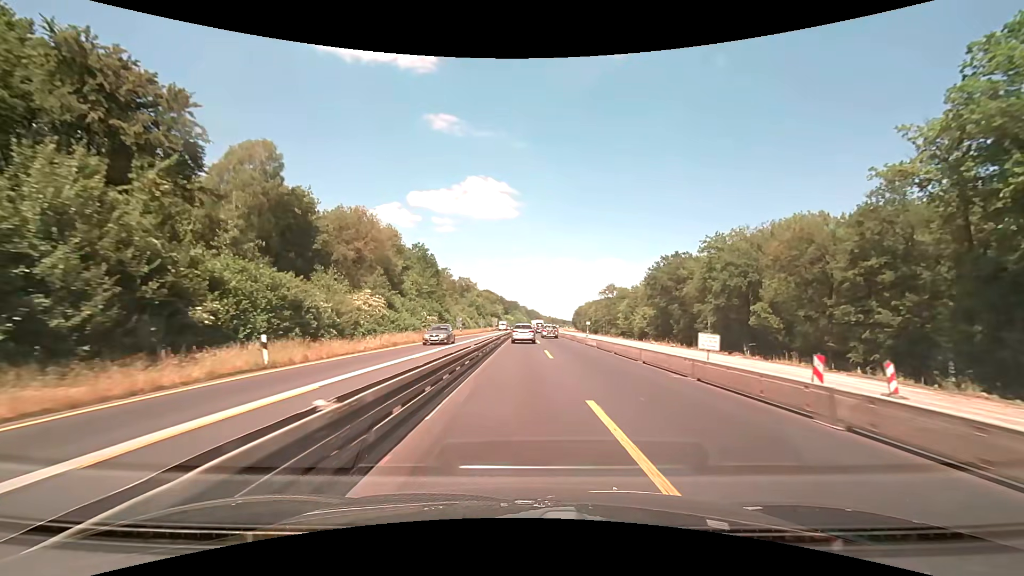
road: motorway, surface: concrete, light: Day
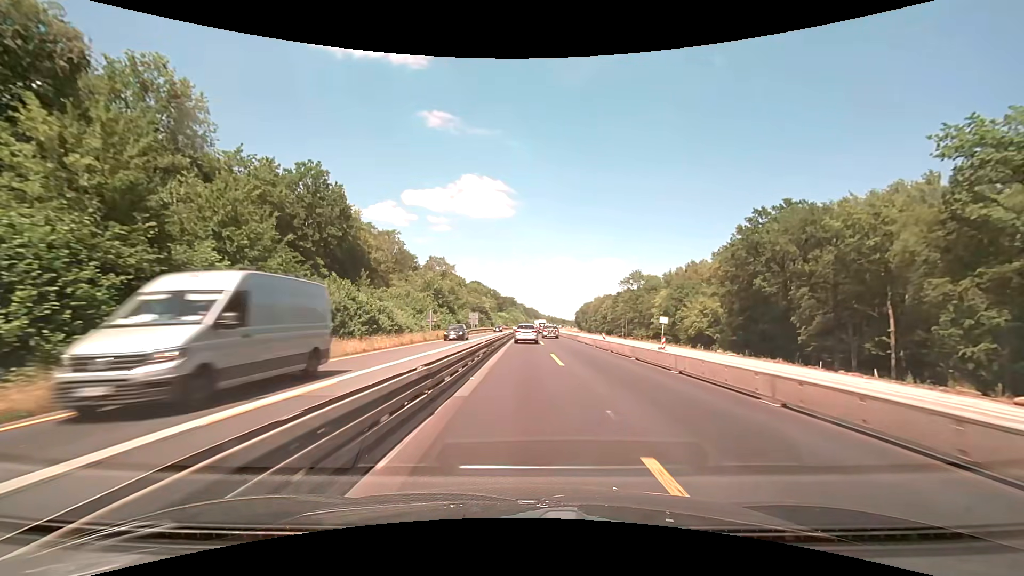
(+0.1, +58.4) m; 0°
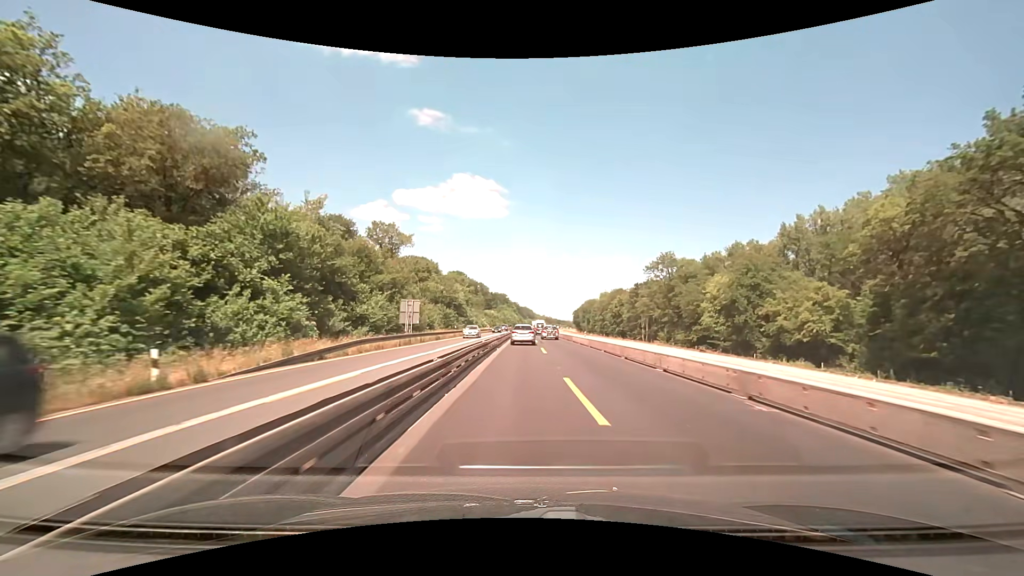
(+0.4, +47.4) m; +1°
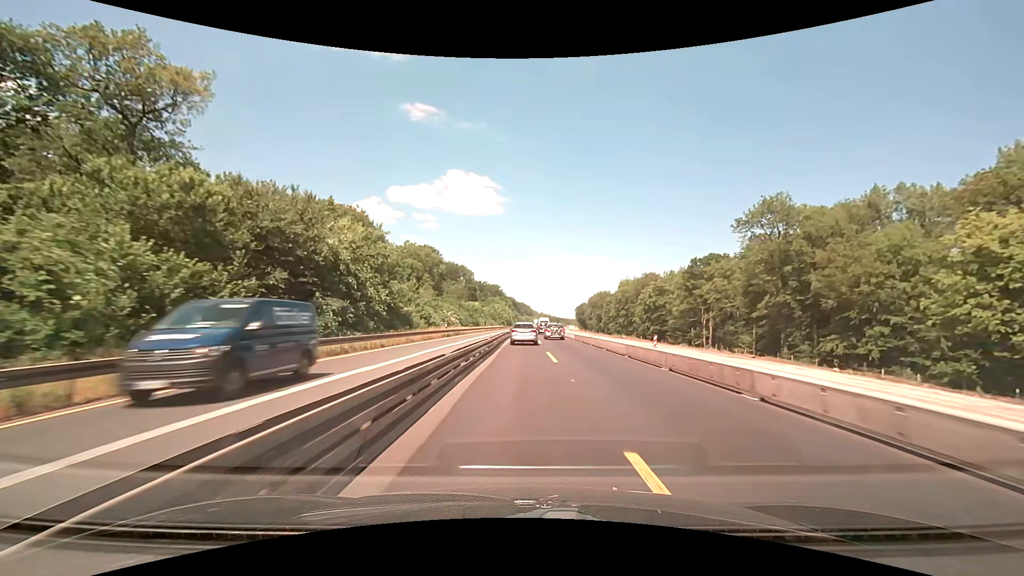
(+0.4, +60.7) m; 0°
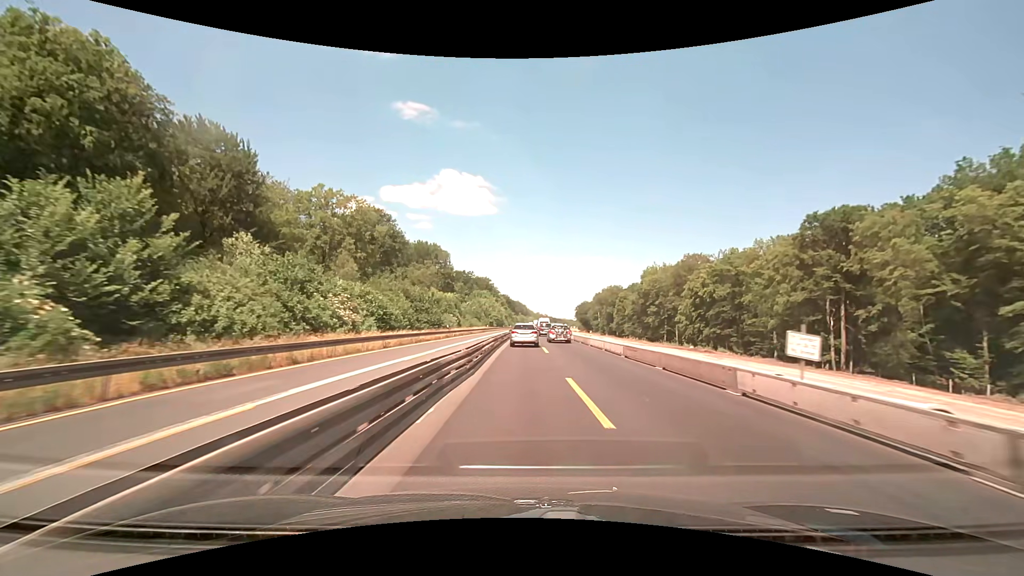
(+0.3, +47.4) m; +1°
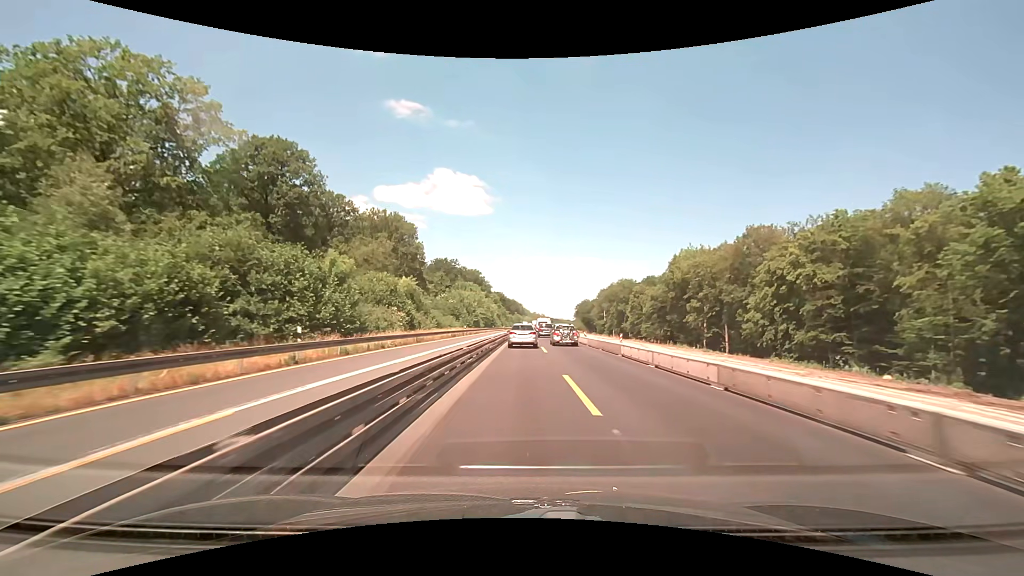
(+0.2, +35.4) m; +1°
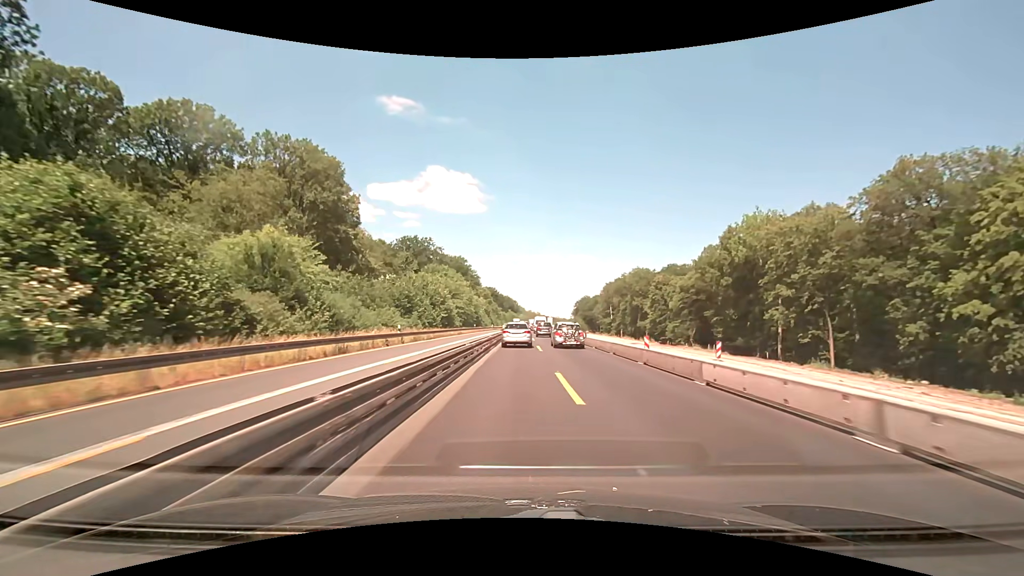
(+0.2, +35.5) m; +1°
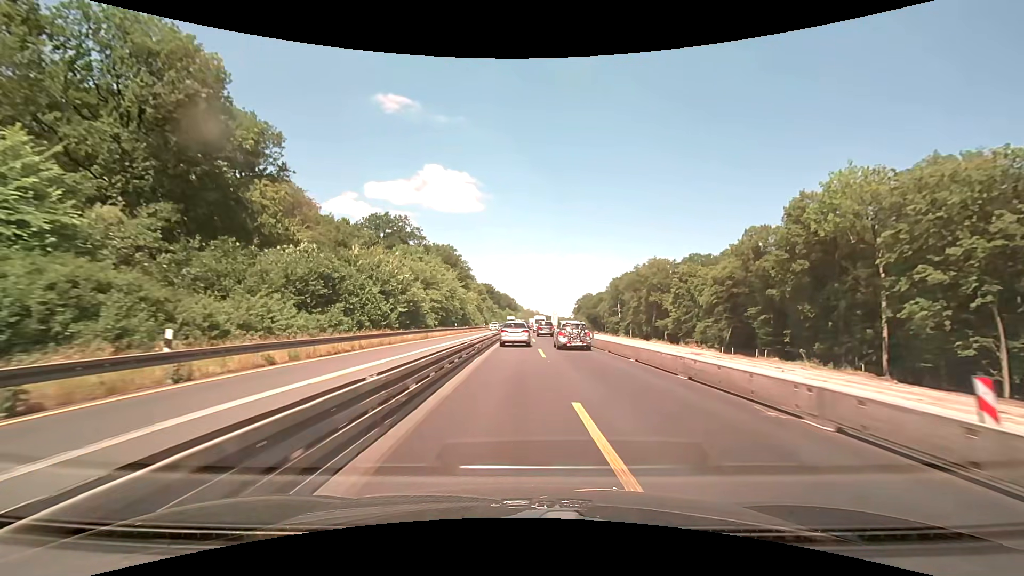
(0.0, +23.1) m; 0°
(0, +10) (0, +20) (0, +30) (0, +40) (0, +50) (0, +60) (0, +70) (0, +80) (0, +90) (+1, +100) m
